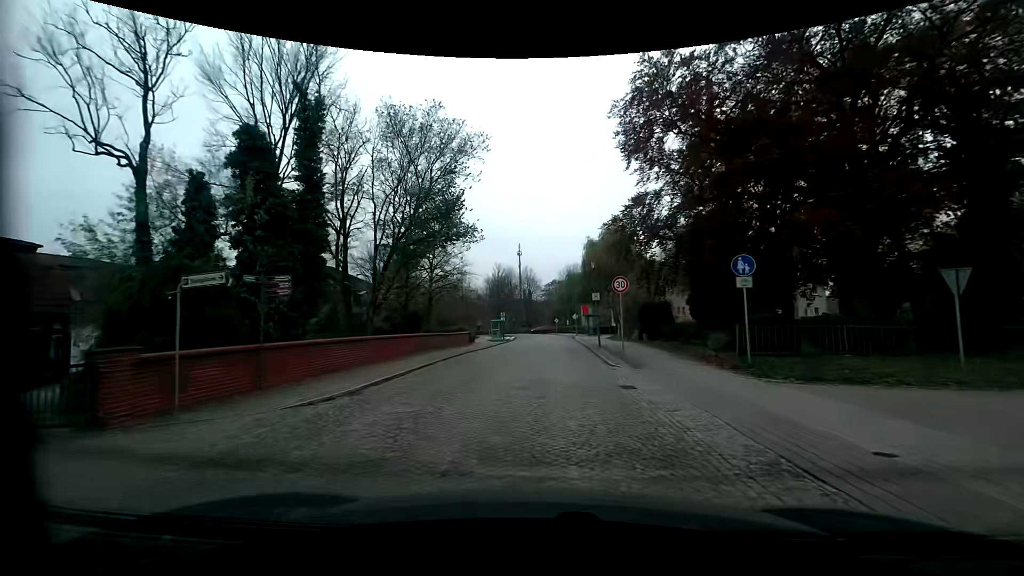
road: residential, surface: sett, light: Day
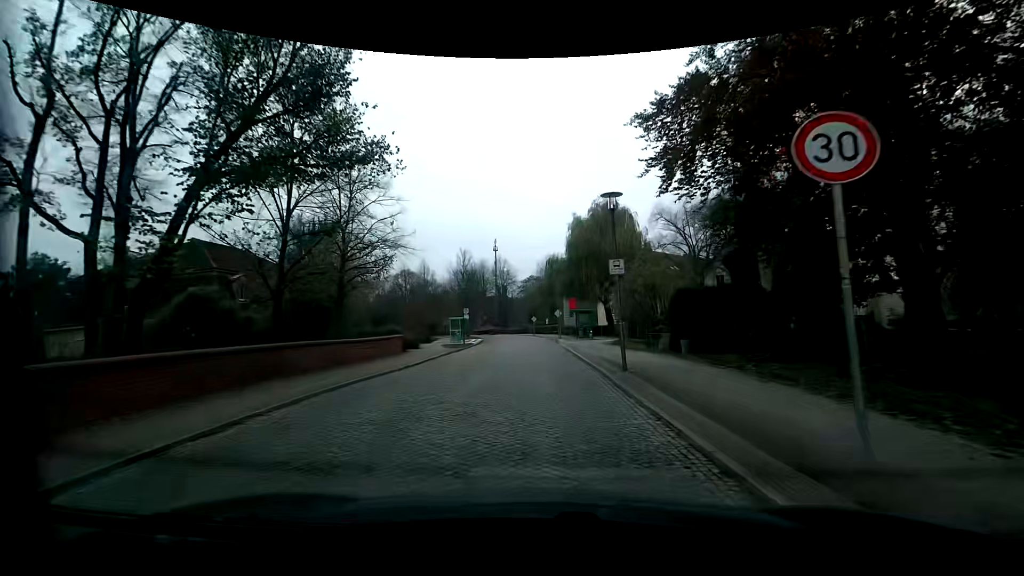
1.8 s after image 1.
(+0.5, +14.6) m; +3°
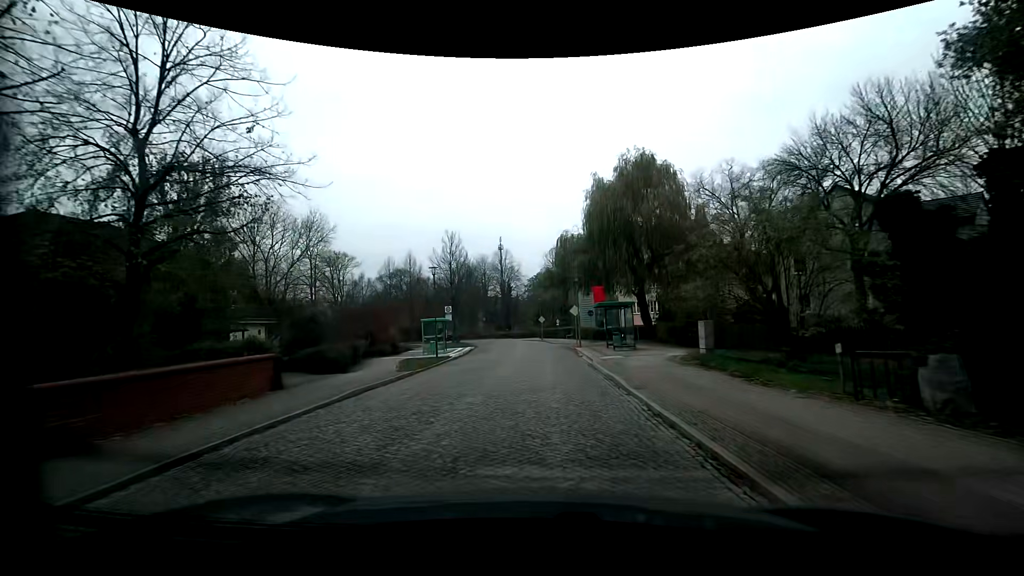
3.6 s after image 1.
(-0.1, +14.8) m; -1°
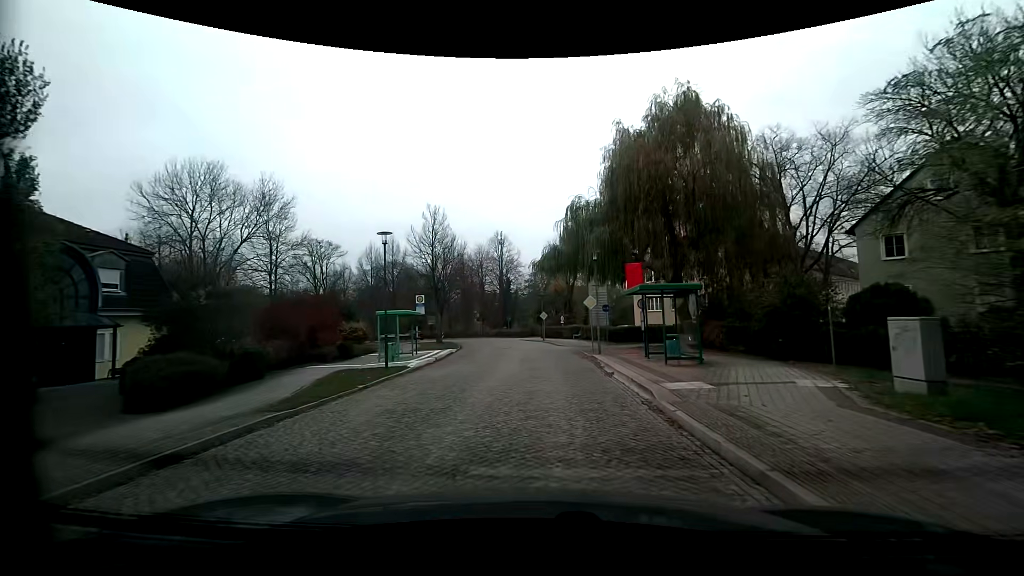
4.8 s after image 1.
(-0.2, +10.0) m; 0°
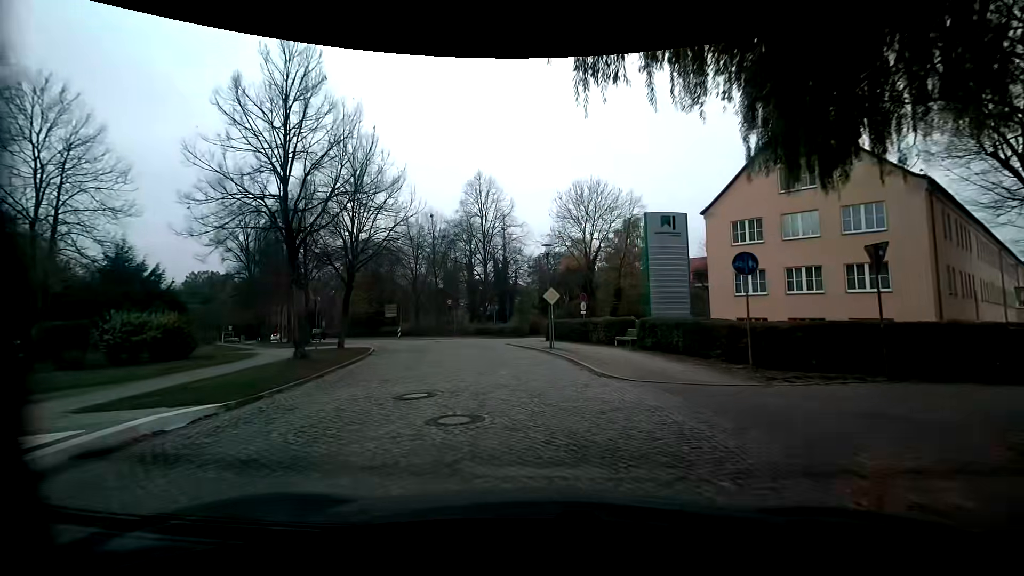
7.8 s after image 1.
(0.0, +25.4) m; -1°
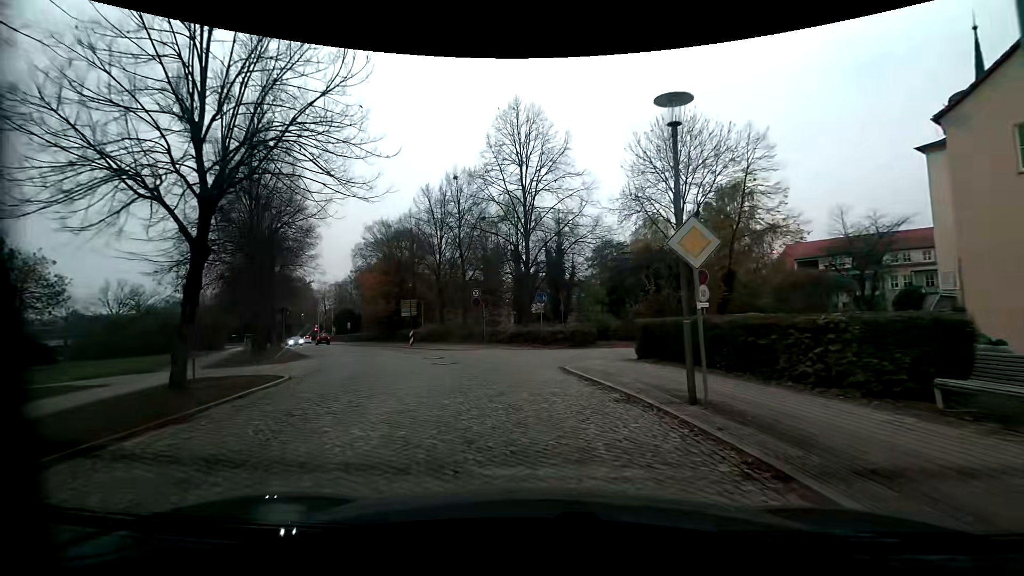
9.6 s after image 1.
(-0.8, +15.1) m; -7°
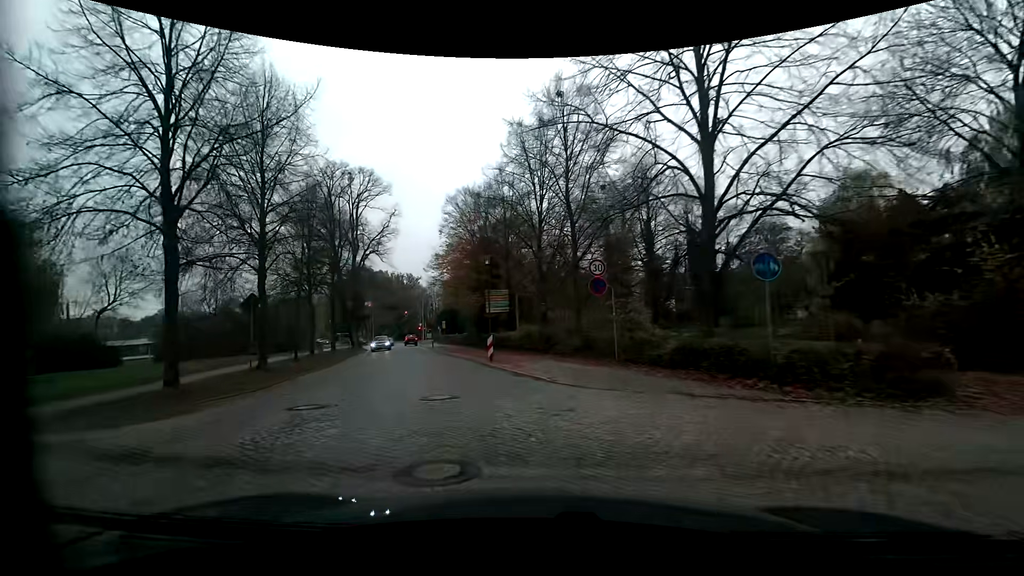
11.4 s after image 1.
(-1.7, +14.7) m; -14°
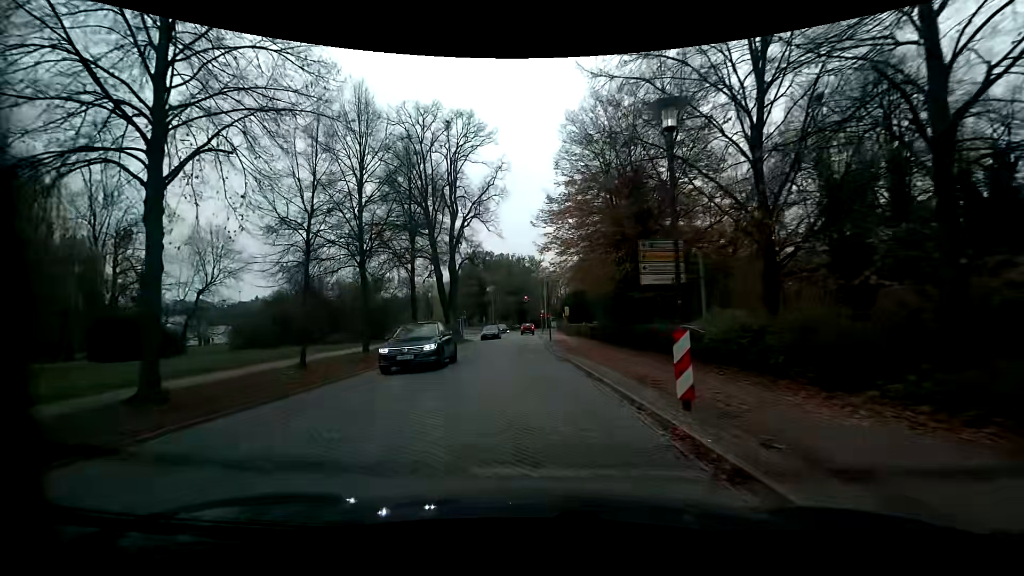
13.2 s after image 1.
(-1.8, +14.4) m; -14°
(0, +10) (-1, +20) (-1, +30) (-1, +40) (-1, +50) (-1, +60) (-1, +70) (-1, +80) (-1, +90) (-4, +100) m
